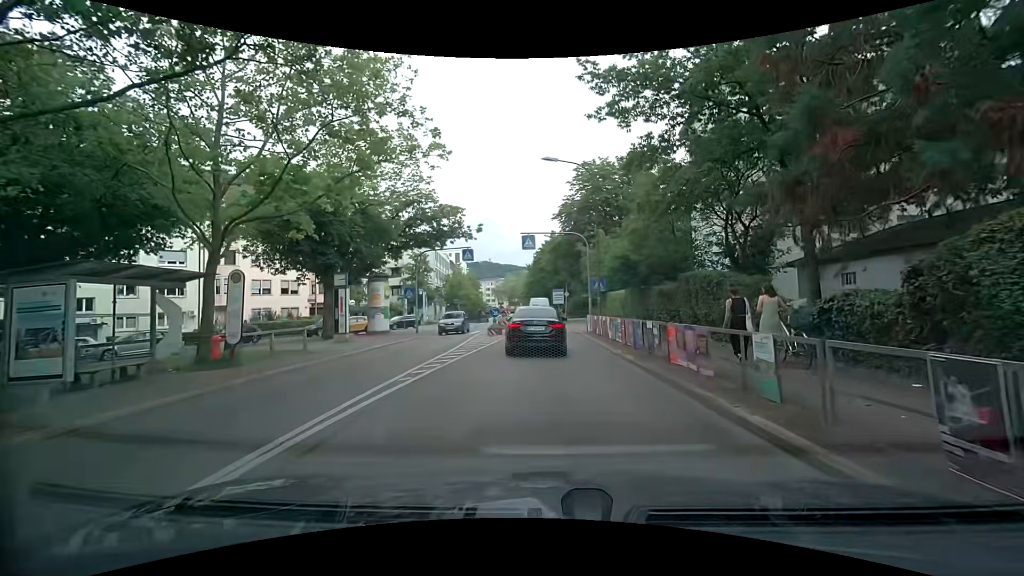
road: secondary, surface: asphalt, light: Day
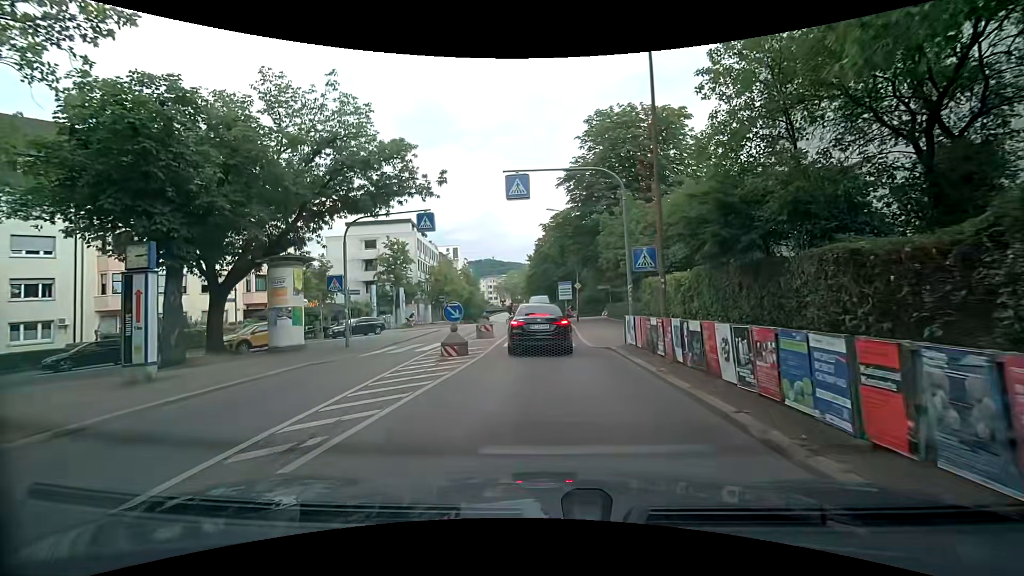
(-0.3, +13.2) m; +1°
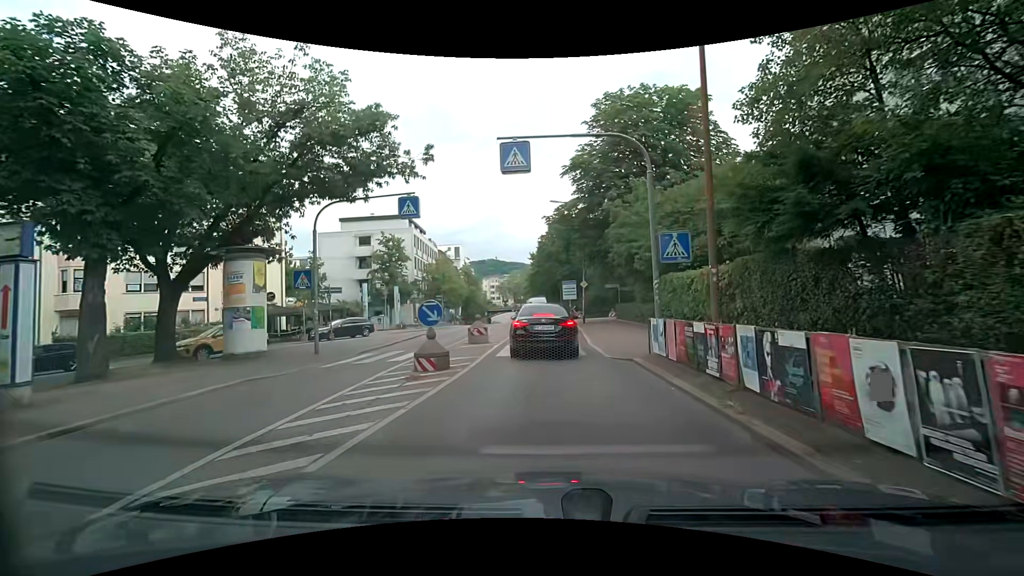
(0.0, +3.3) m; -1°
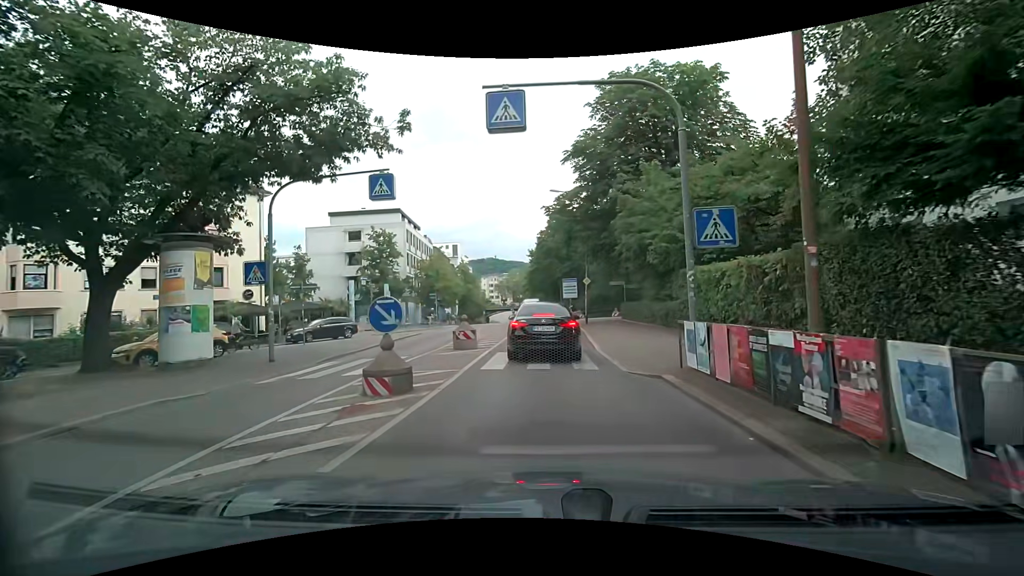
(+0.1, +3.1) m; +1°
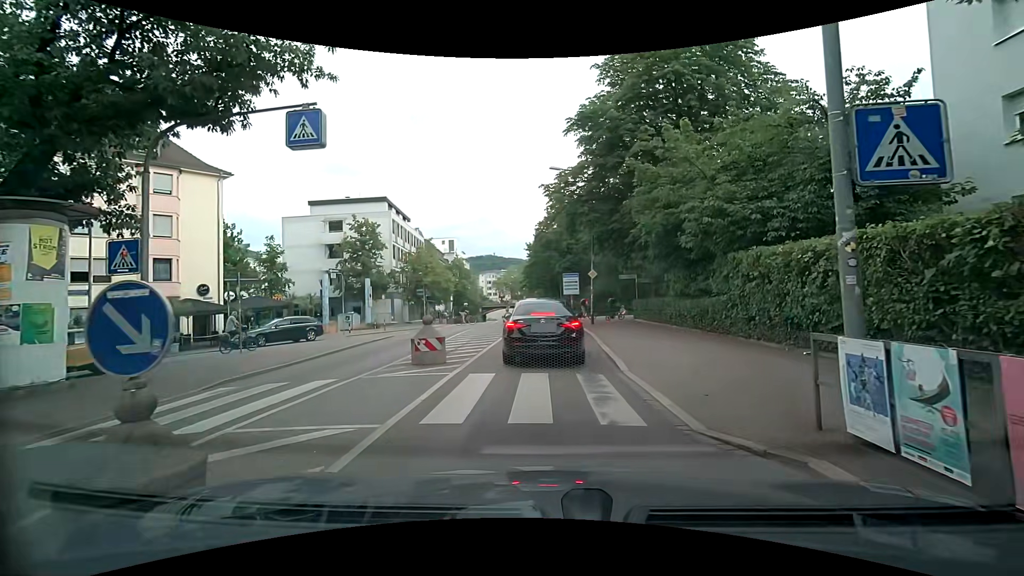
(0.0, +4.9) m; 0°
